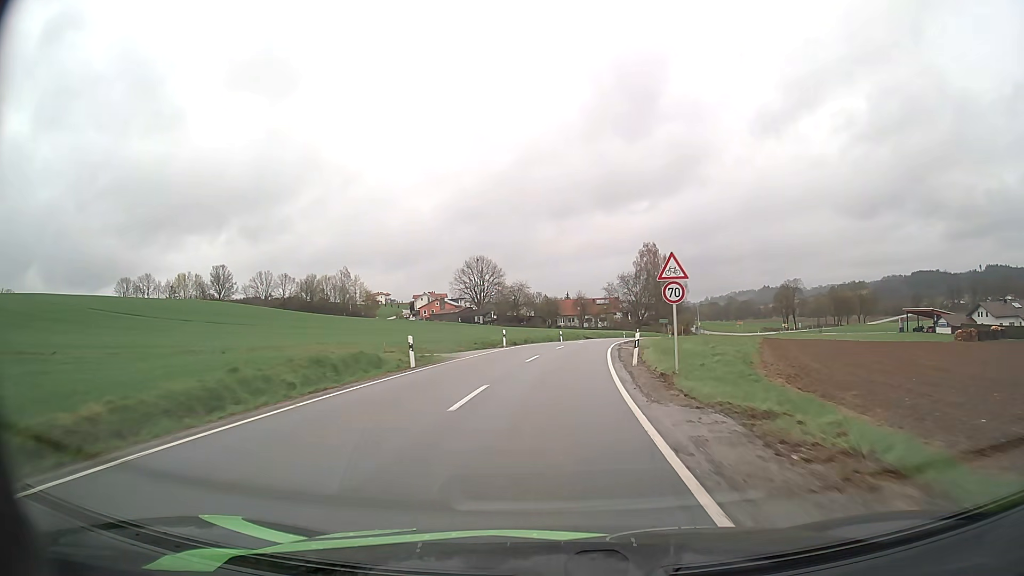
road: secondary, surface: asphalt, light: Day
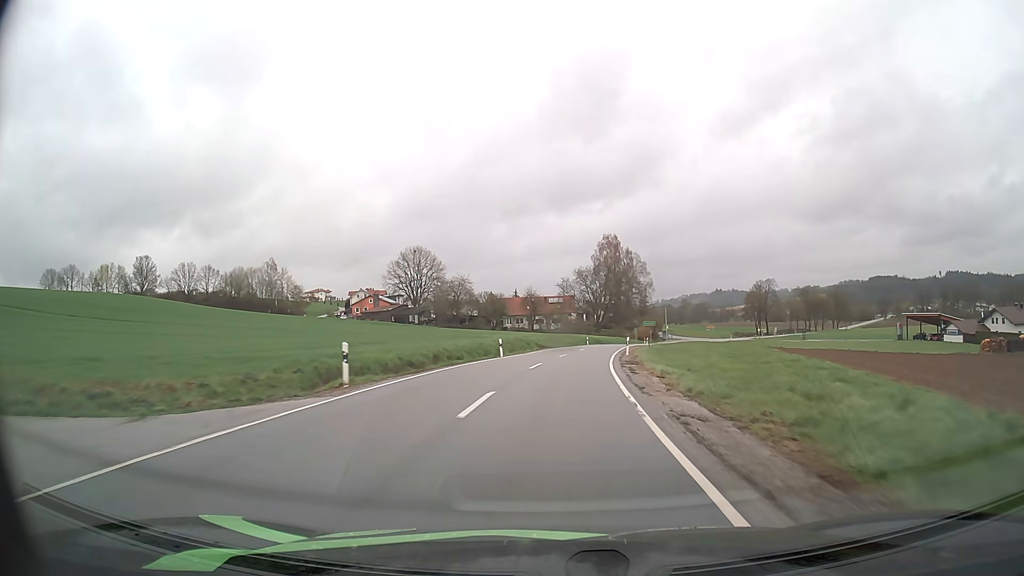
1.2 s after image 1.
(+0.8, +24.5) m; +4°
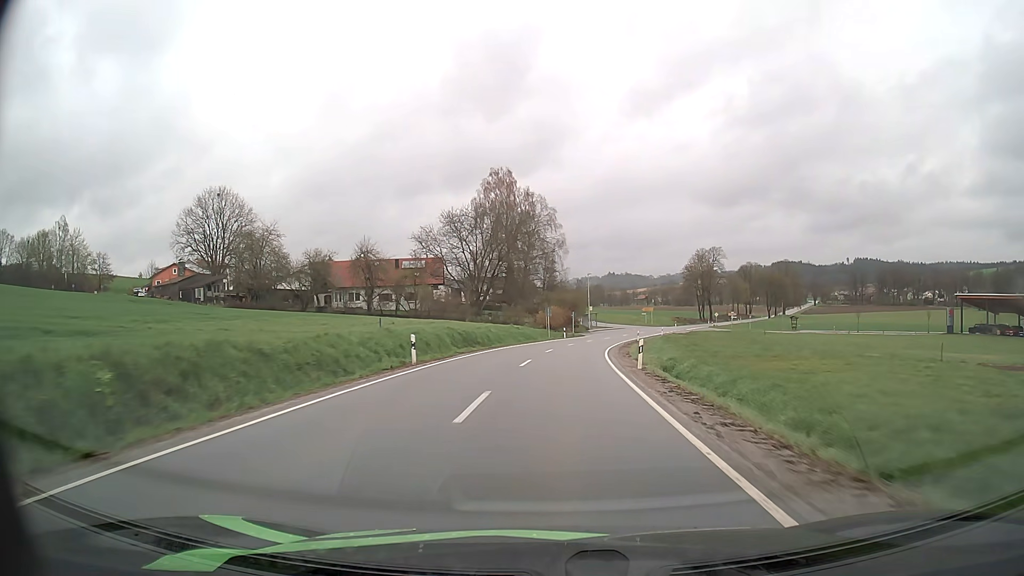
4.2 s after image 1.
(+5.4, +60.7) m; +9°
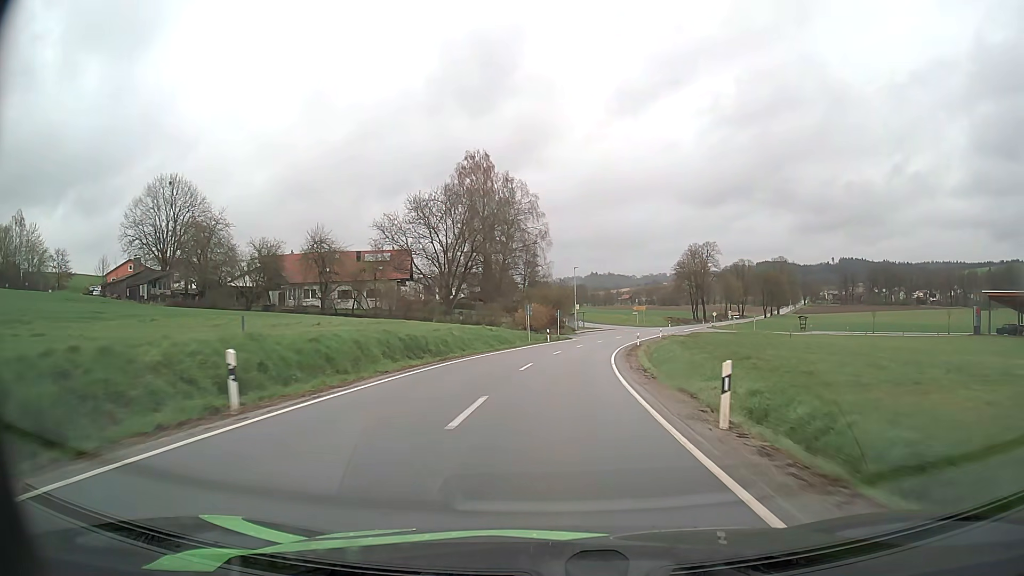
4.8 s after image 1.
(+0.2, +12.2) m; +2°
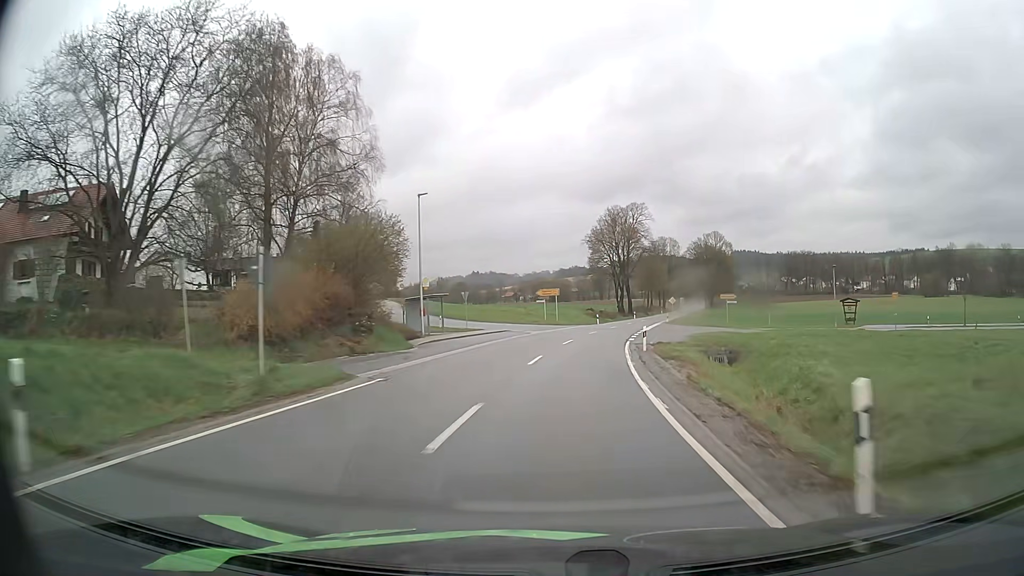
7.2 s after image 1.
(+3.7, +49.8) m; +10°
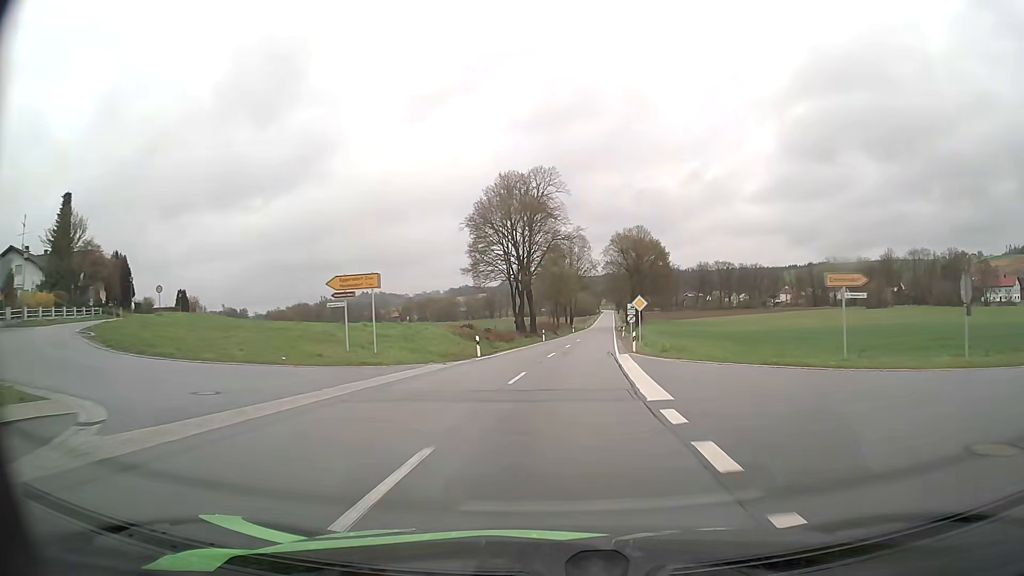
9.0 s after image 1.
(+3.4, +39.3) m; +9°
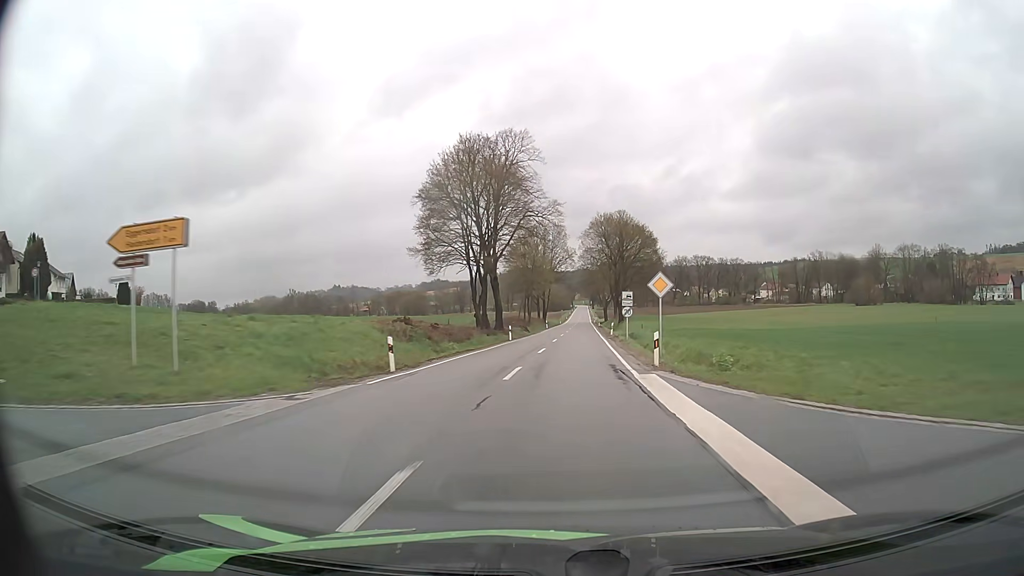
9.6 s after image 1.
(+0.3, +13.4) m; +3°
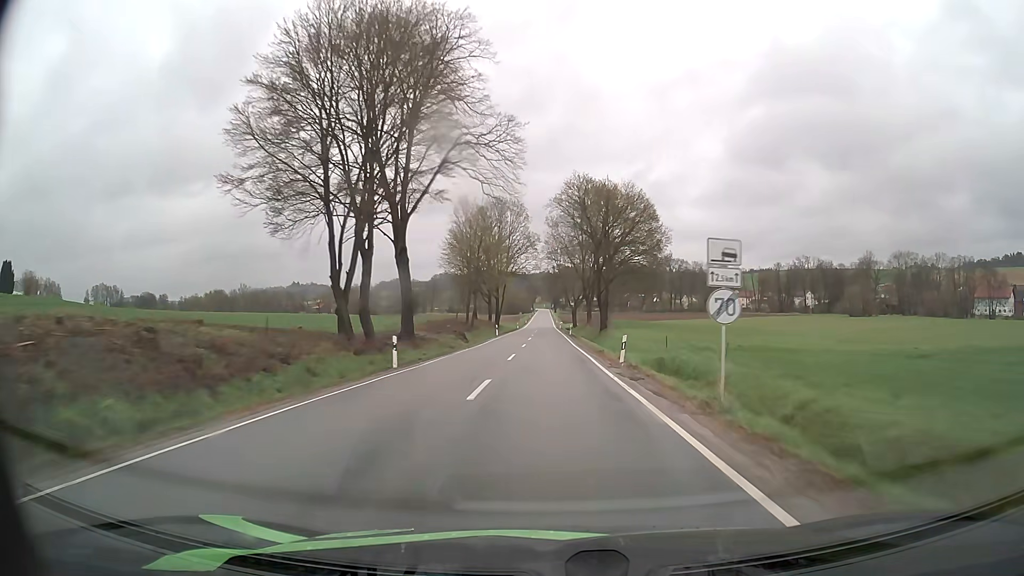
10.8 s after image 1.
(+0.9, +27.2) m; +3°
(0, +10) (0, +20) (0, +30) (0, +40) (0, +50) (0, +60) (0, +70) (0, +80) (0, +90) (0, +100) m
